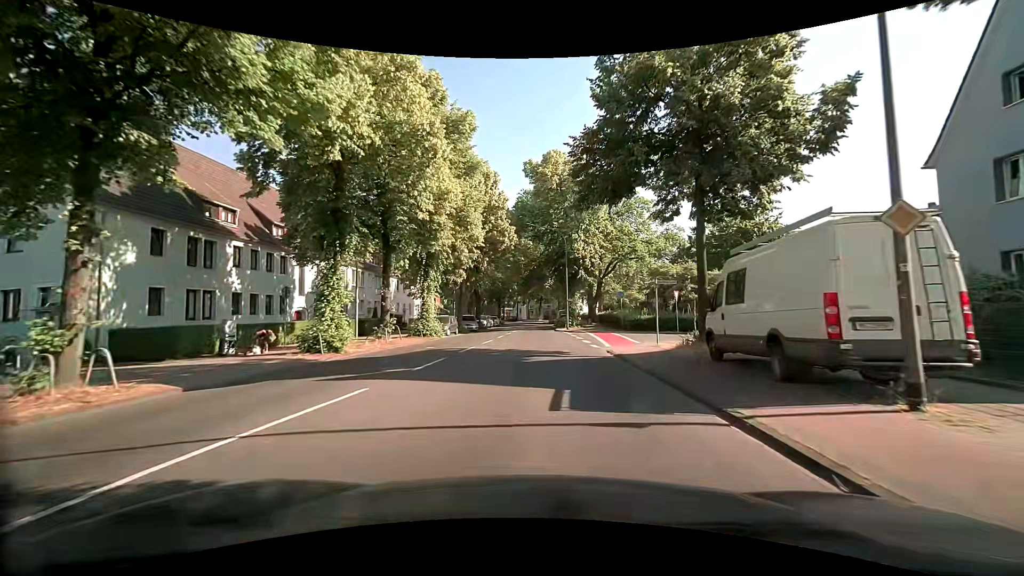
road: secondary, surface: asphalt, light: Day
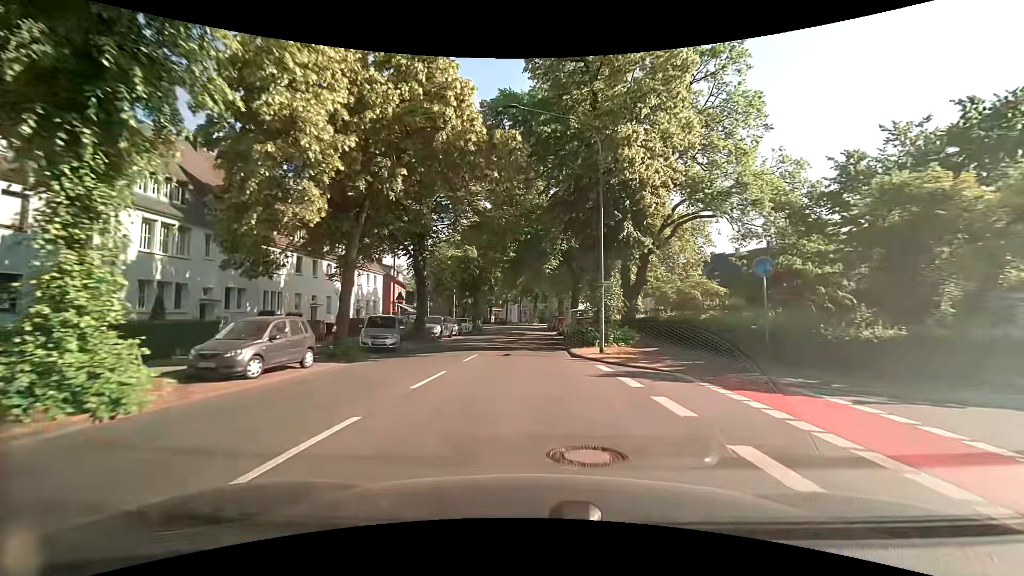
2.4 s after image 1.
(+0.6, +26.8) m; +1°
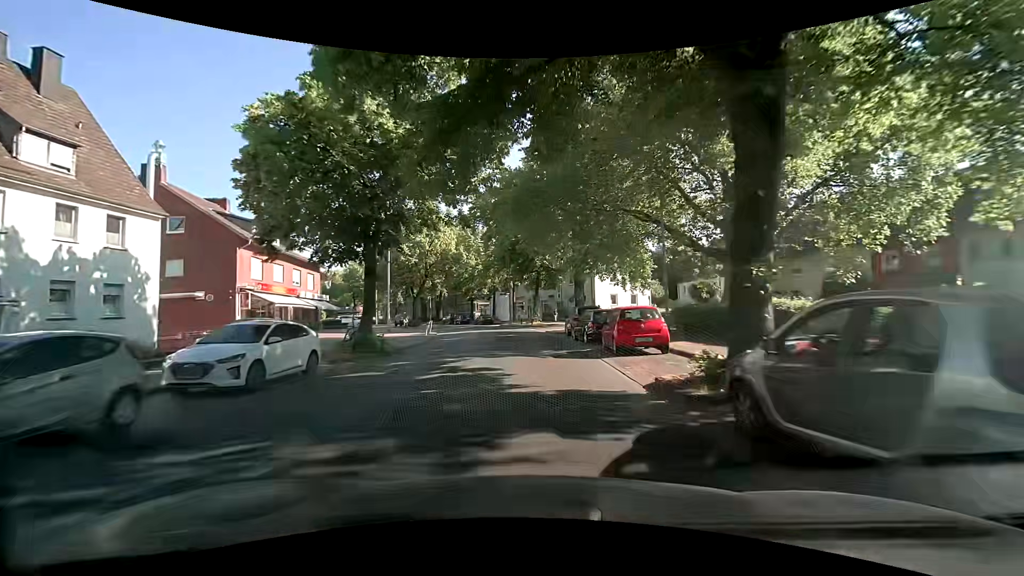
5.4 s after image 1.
(-0.2, +35.9) m; 0°
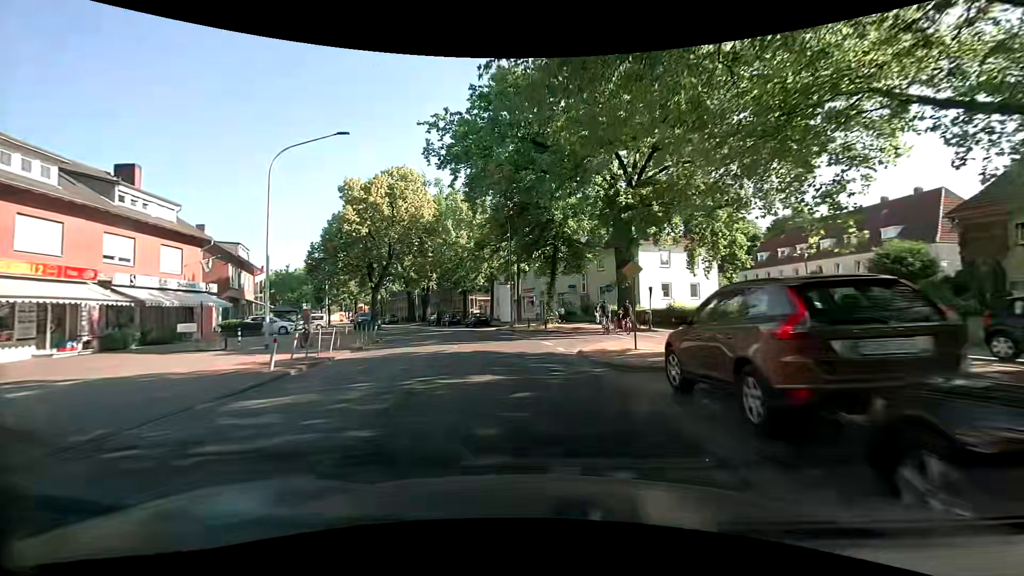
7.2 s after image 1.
(-0.1, +21.1) m; -1°
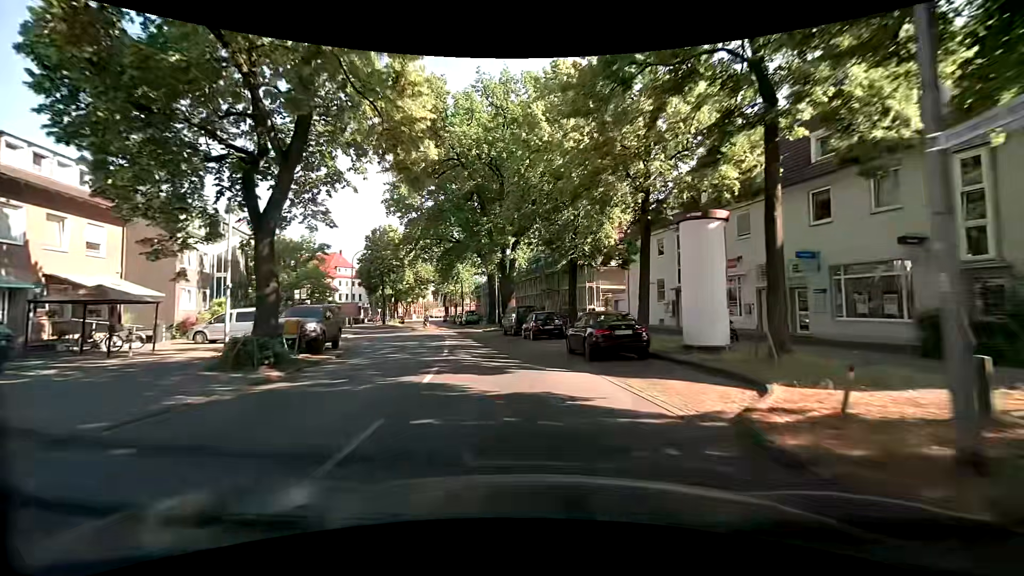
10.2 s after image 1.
(-3.7, +33.6) m; -13°
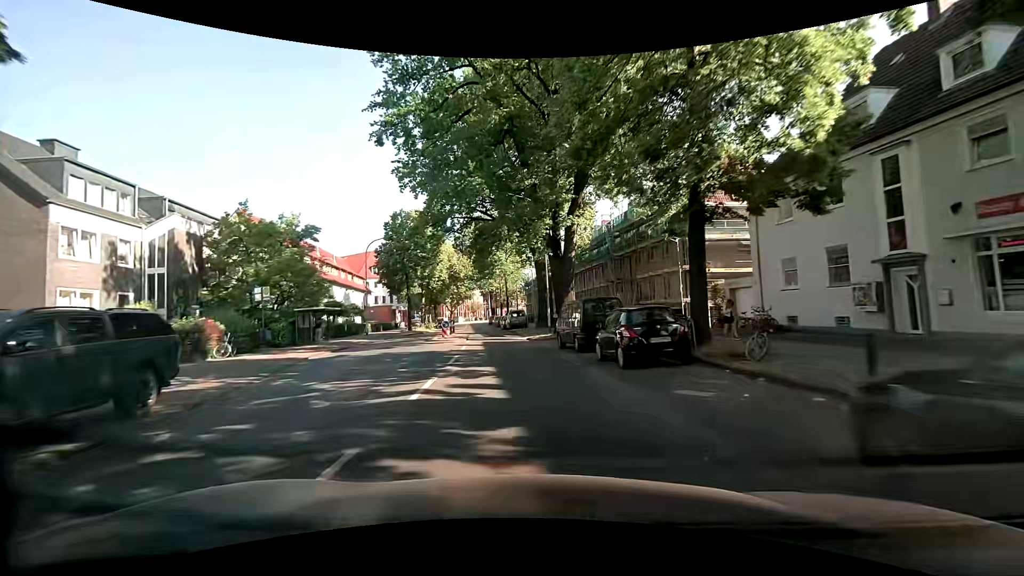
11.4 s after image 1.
(-0.7, +13.7) m; -5°
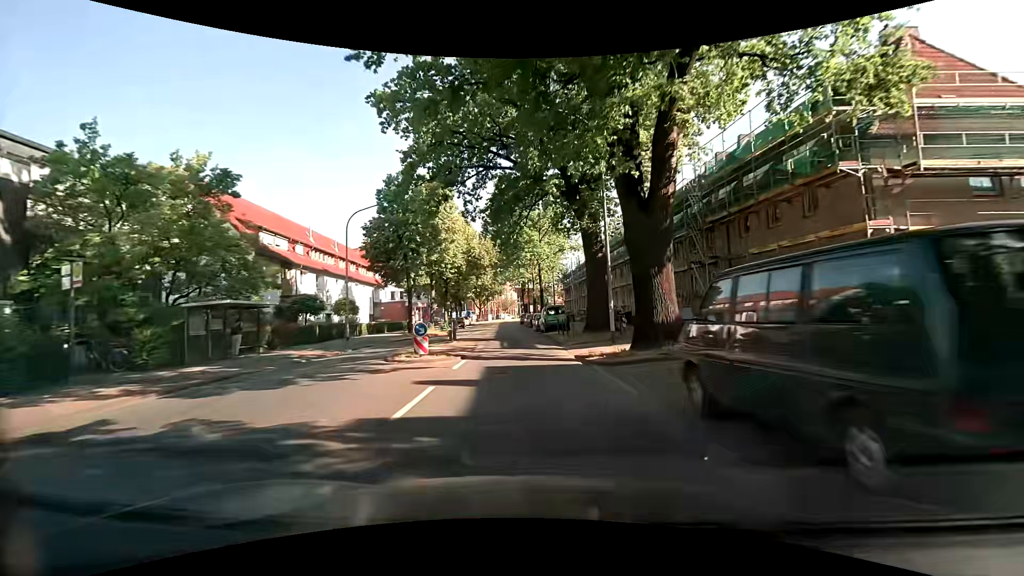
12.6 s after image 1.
(-0.7, +13.8) m; -5°
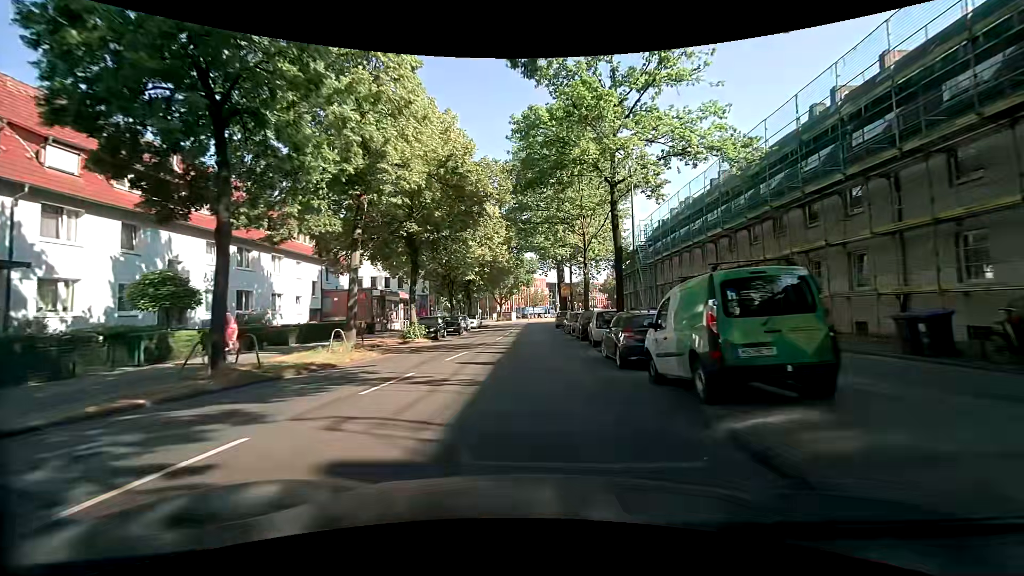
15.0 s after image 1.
(-1.3, +27.2) m; -5°
